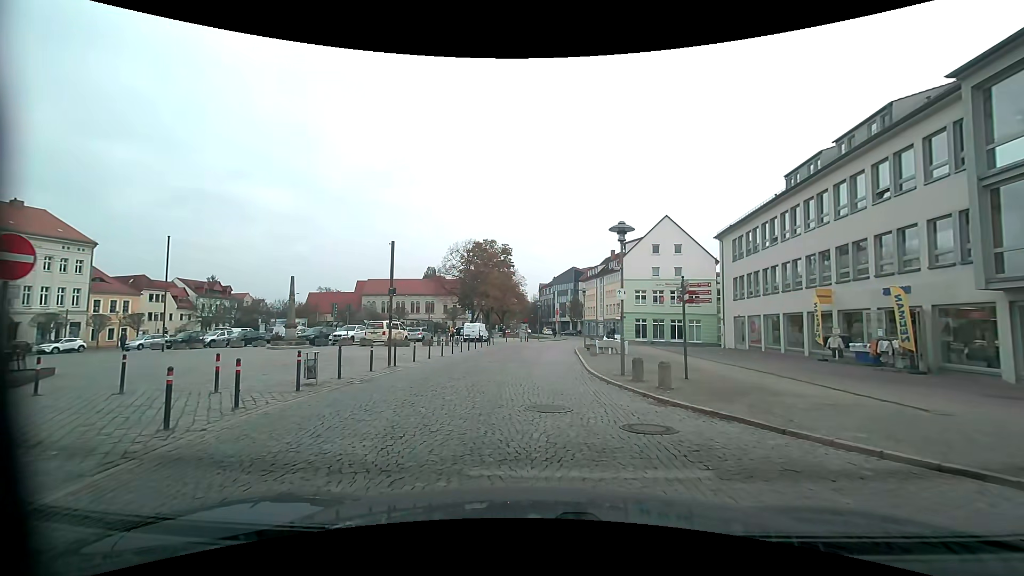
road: residential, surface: sett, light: Day
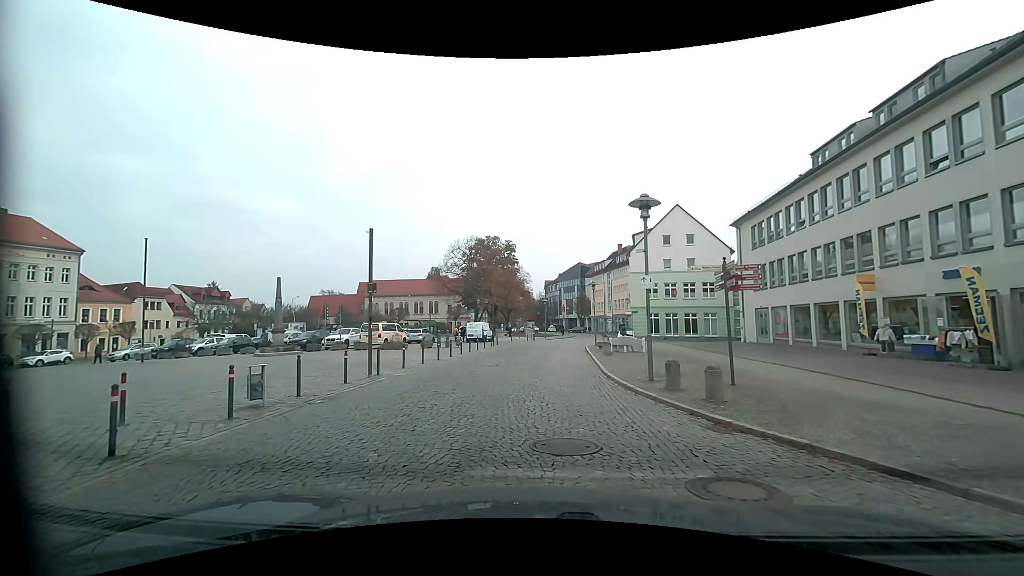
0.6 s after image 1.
(0.0, +2.9) m; -2°
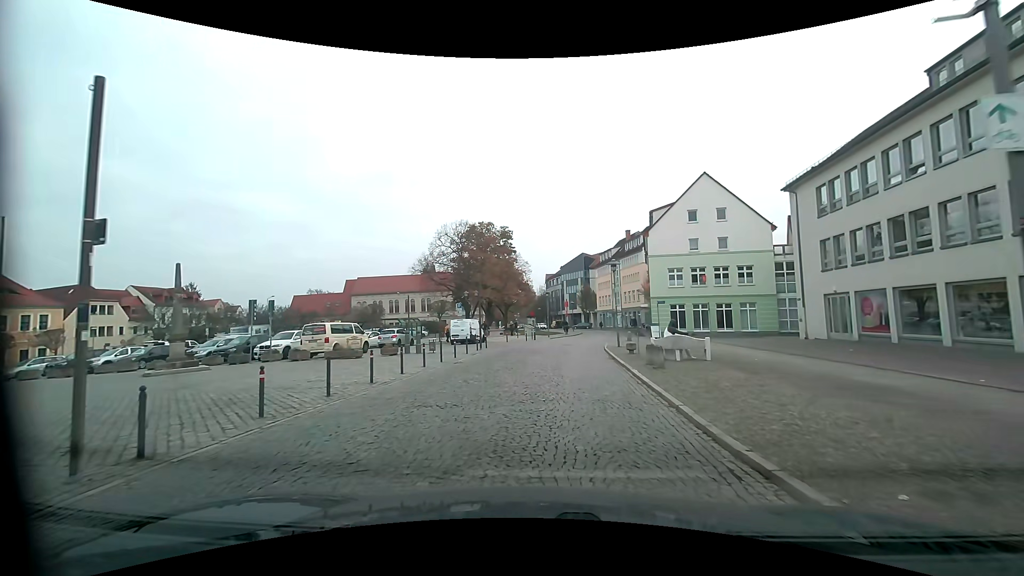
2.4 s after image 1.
(+0.2, +9.9) m; +1°
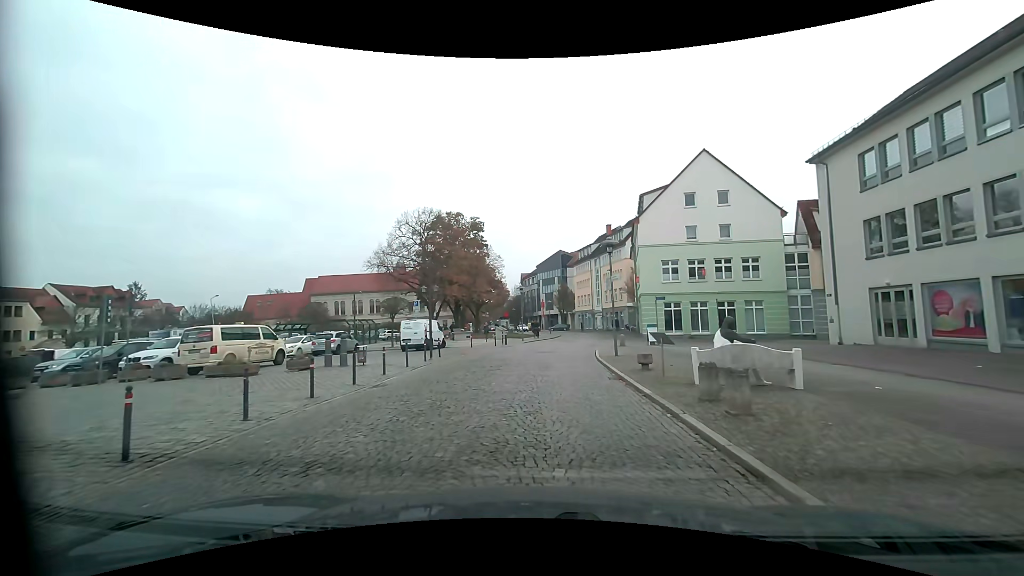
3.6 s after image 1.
(+0.2, +7.5) m; +3°
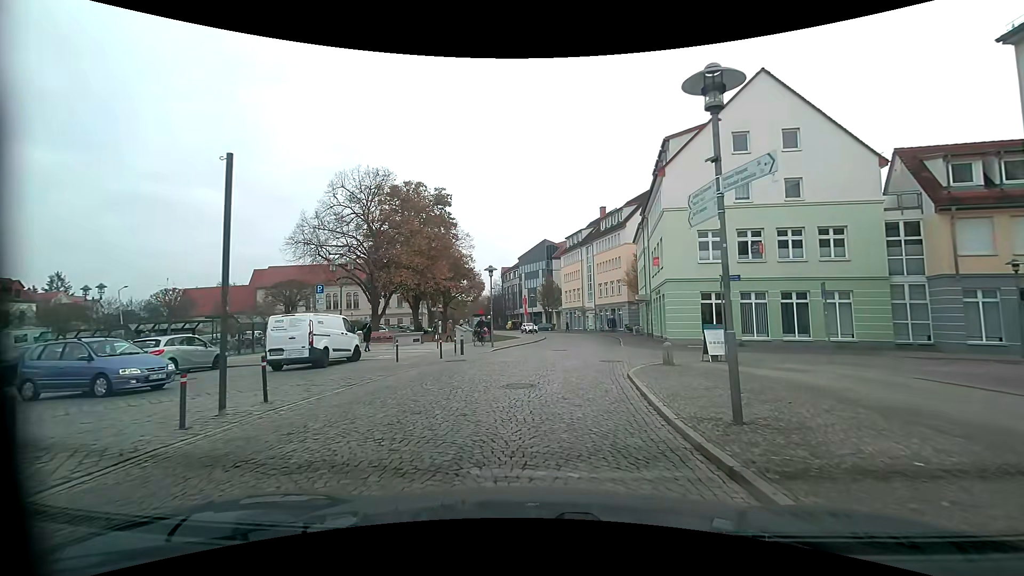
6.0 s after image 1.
(+0.3, +13.5) m; +2°
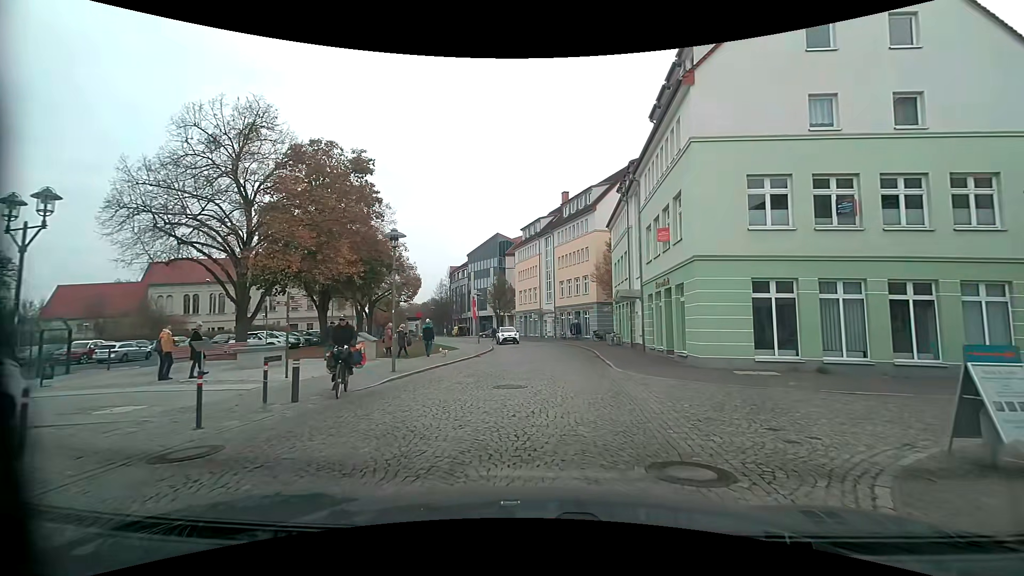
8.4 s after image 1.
(+0.3, +12.3) m; +6°
